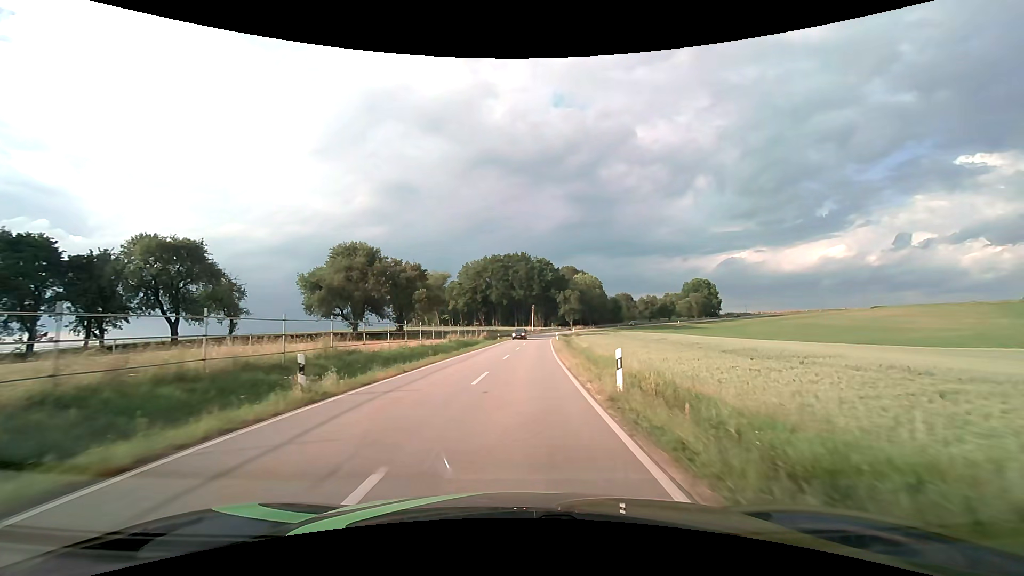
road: tertiary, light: Day
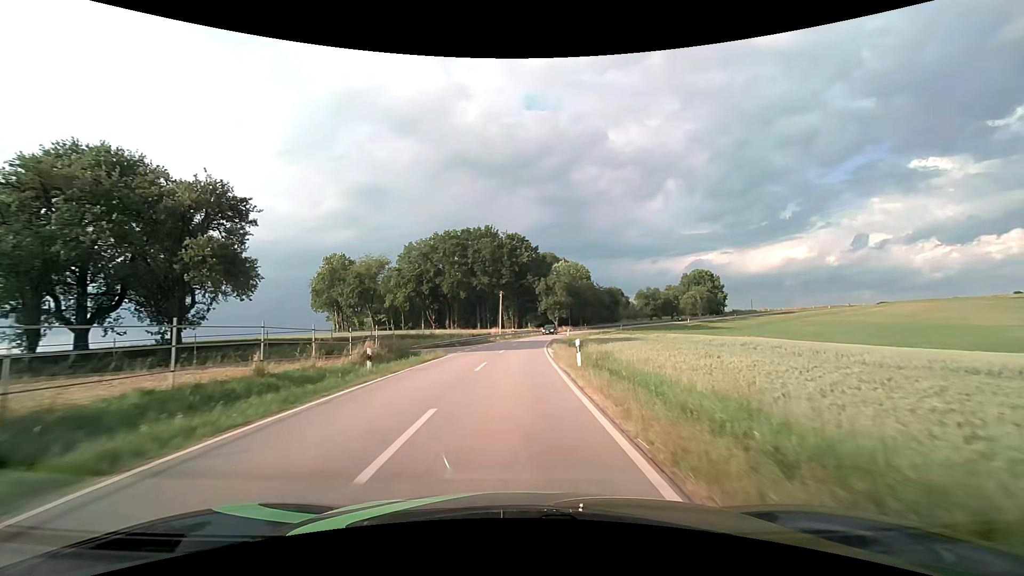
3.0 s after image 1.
(+1.7, +44.5) m; +3°
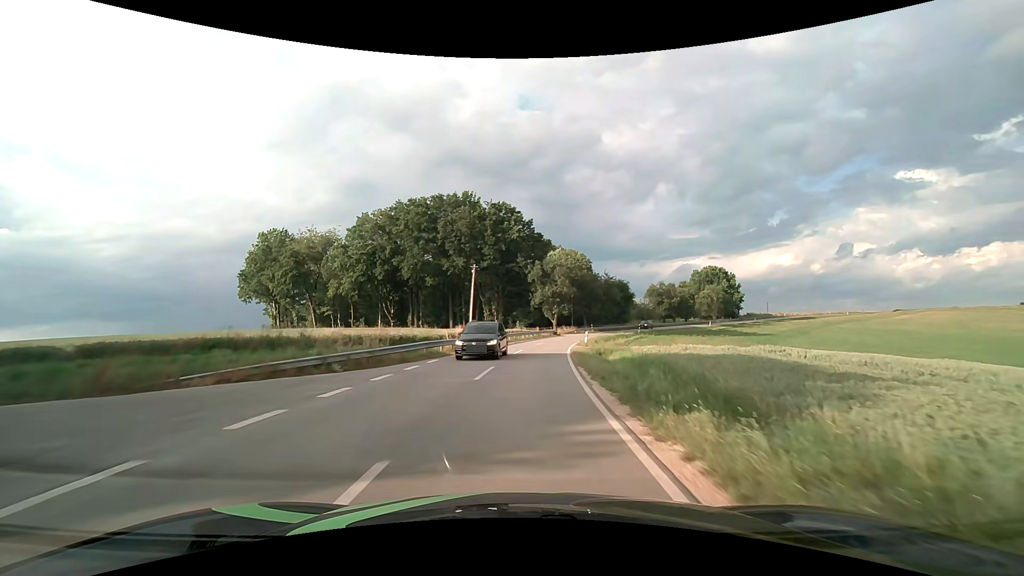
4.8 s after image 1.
(+0.2, +27.4) m; +1°
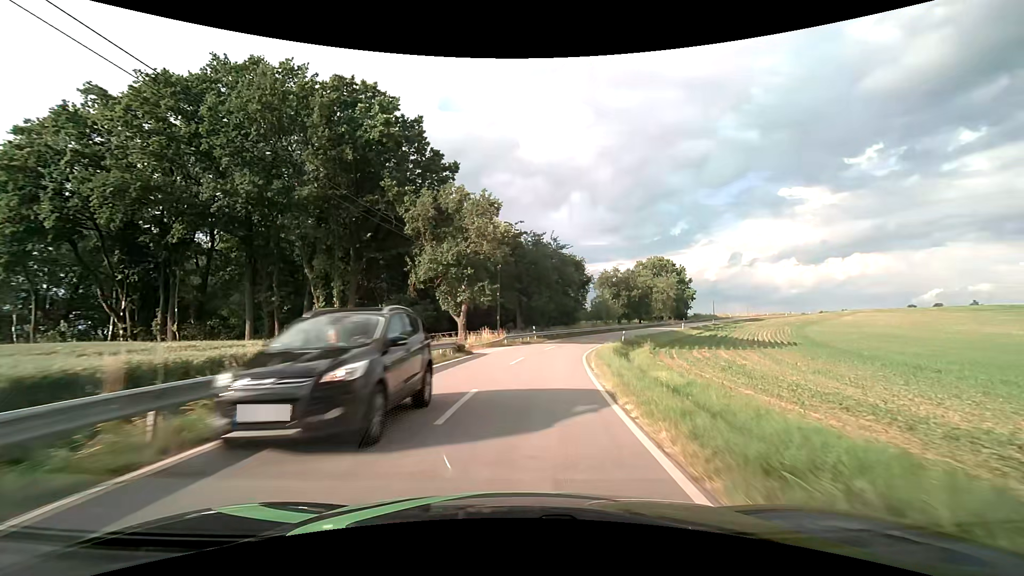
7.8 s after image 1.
(+3.2, +41.6) m; +10°
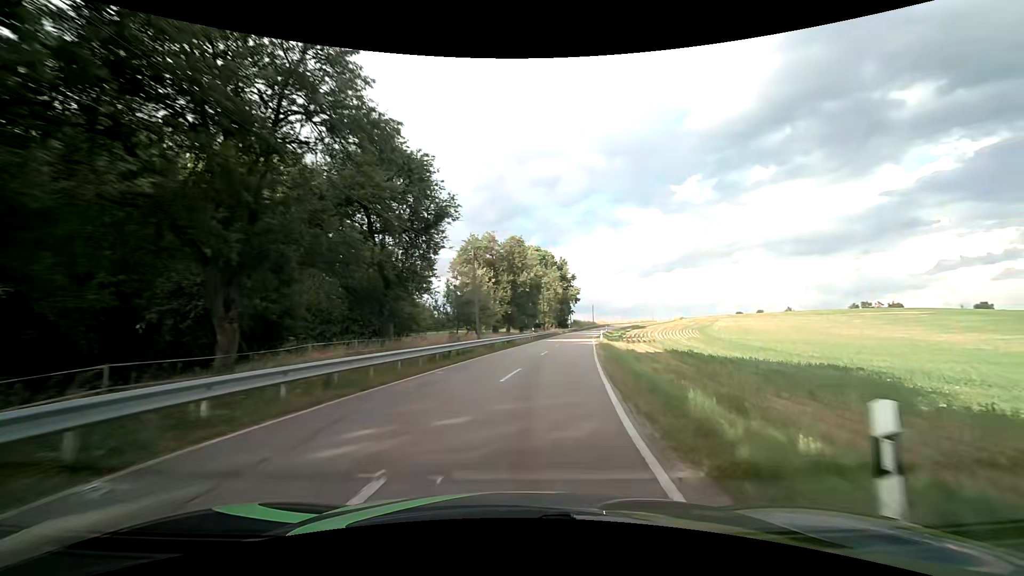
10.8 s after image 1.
(+5.5, +41.3) m; +16°
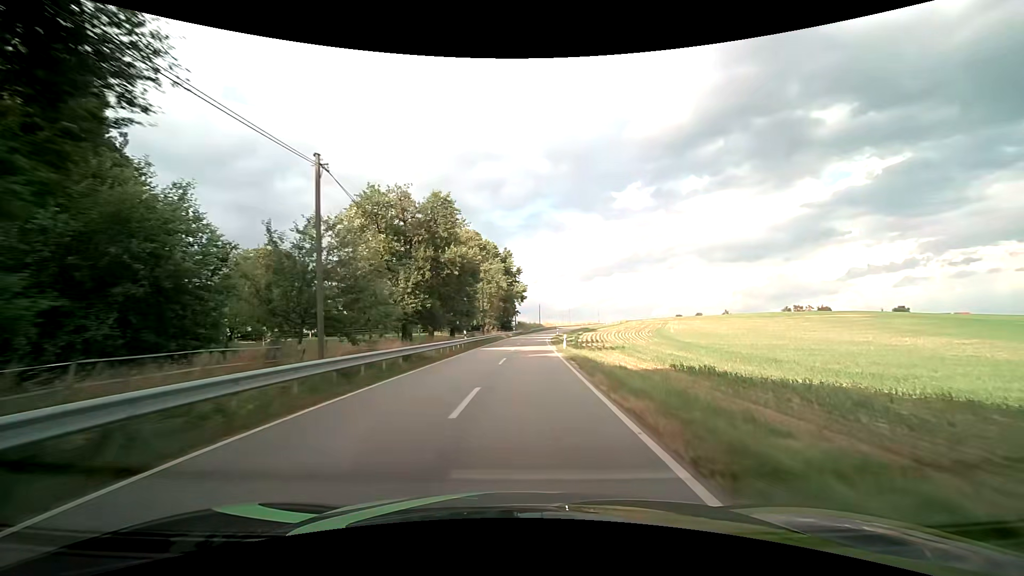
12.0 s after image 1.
(+1.1, +17.0) m; +7°
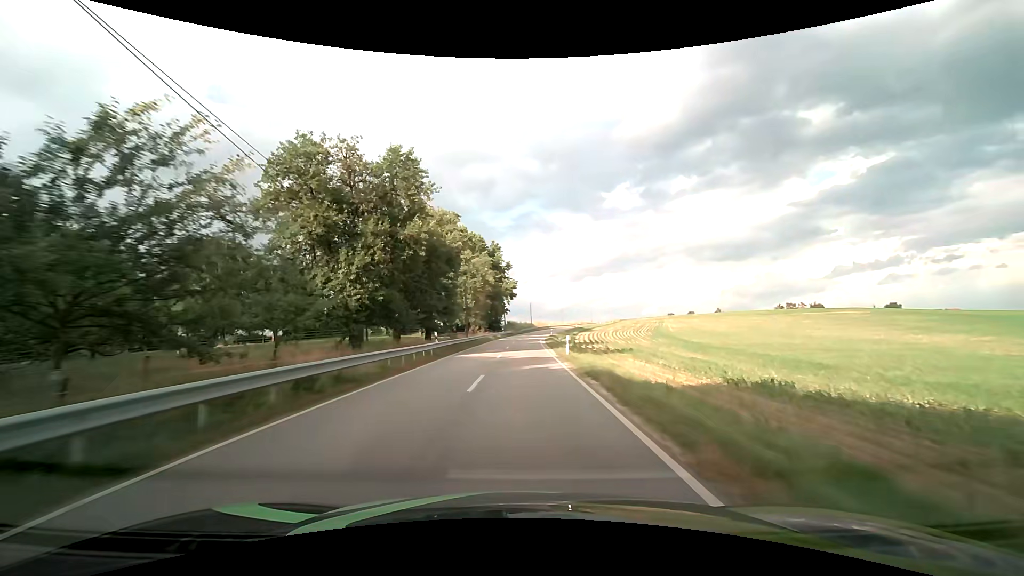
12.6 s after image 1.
(+0.1, +8.7) m; +1°
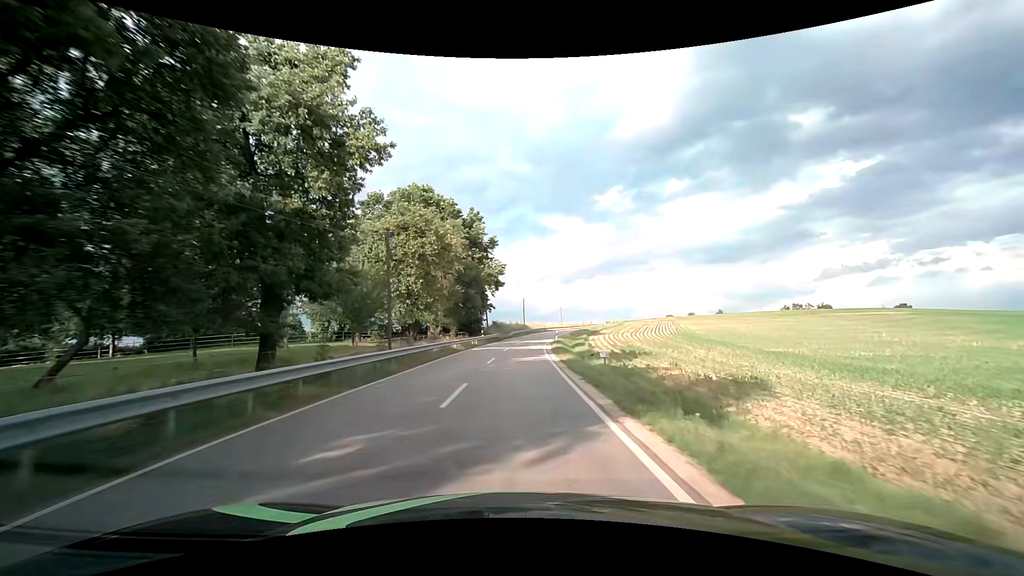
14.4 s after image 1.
(+0.4, +26.5) m; +1°
(0, +10) (0, +20) (0, +30) (0, +40) (+1, +50) (+2, +60) (+3, +70) (+5, +80) (+7, +89) (+9, +99) m
